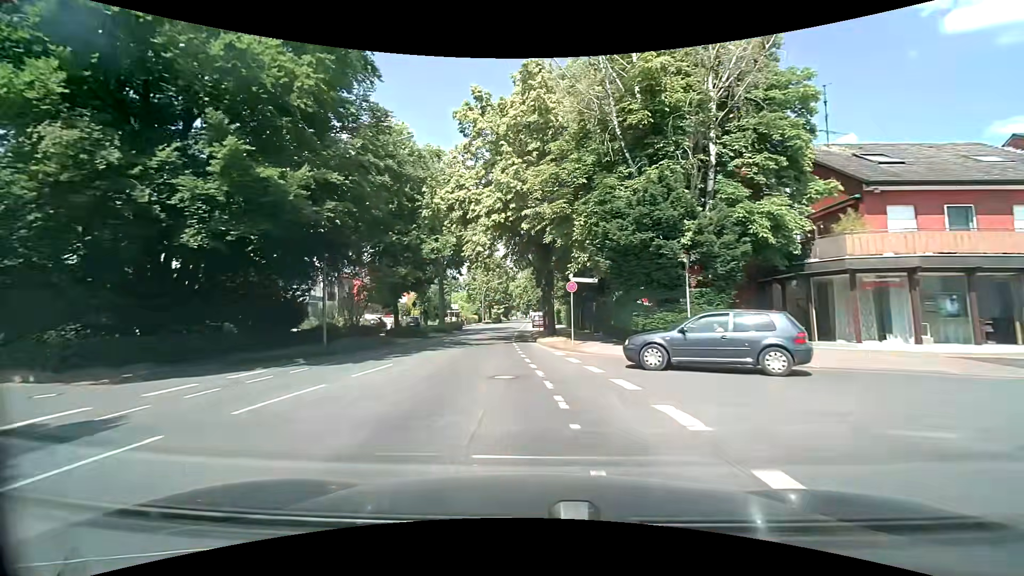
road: secondary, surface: asphalt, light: Day
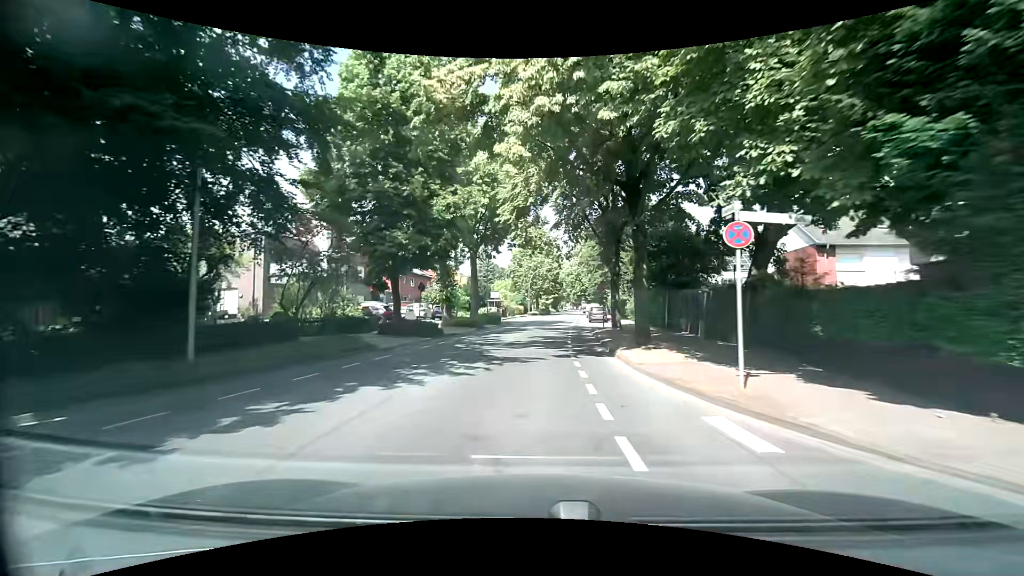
(-0.7, +12.5) m; -6°
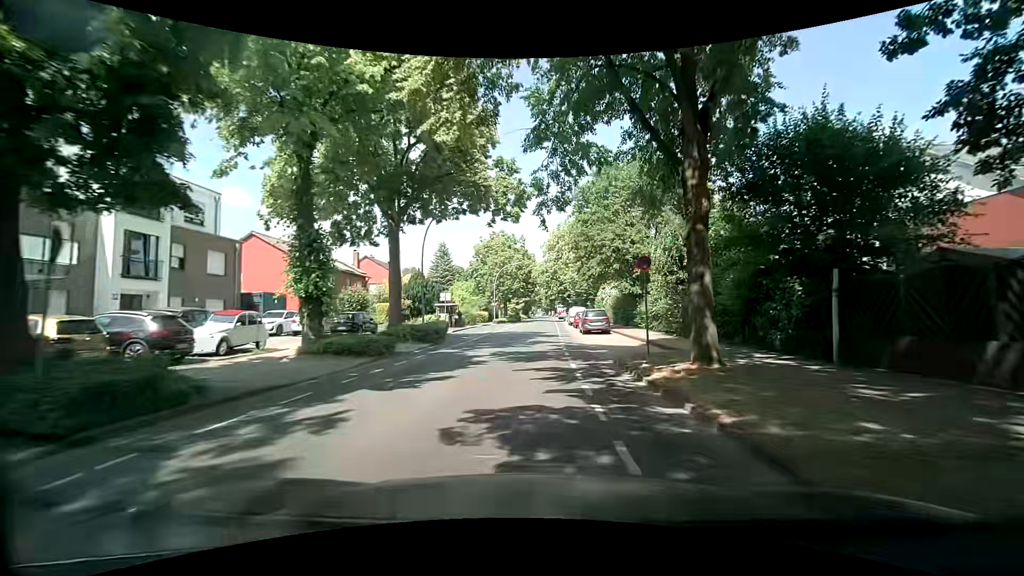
(+0.2, +18.1) m; +2°
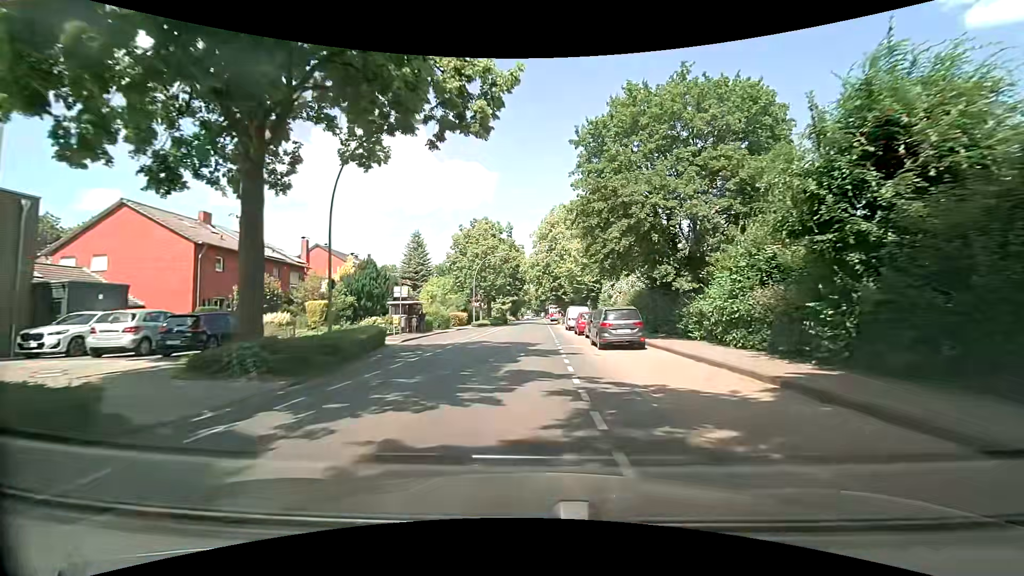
(+0.4, +13.0) m; +2°
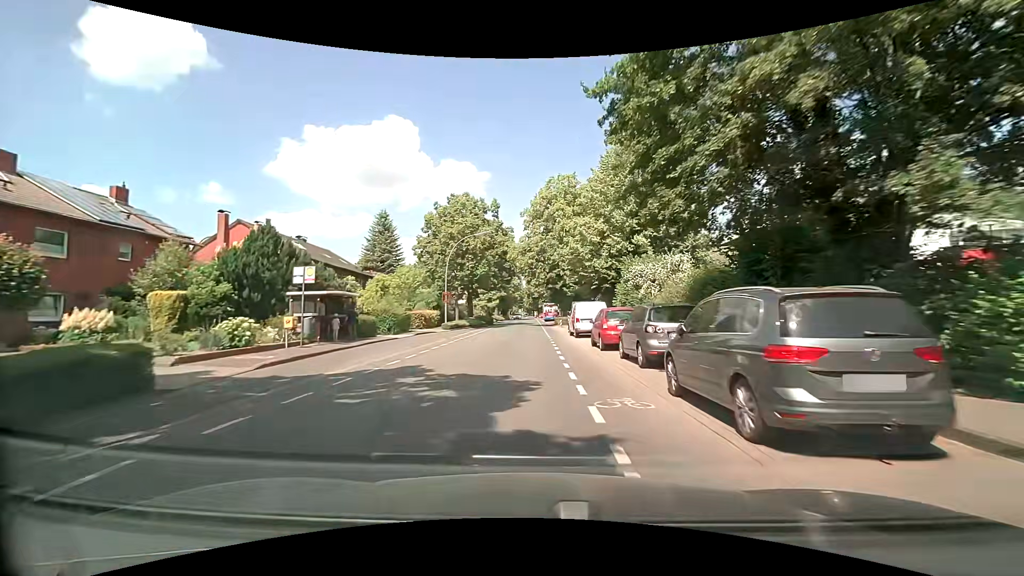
(+0.2, +14.2) m; +1°
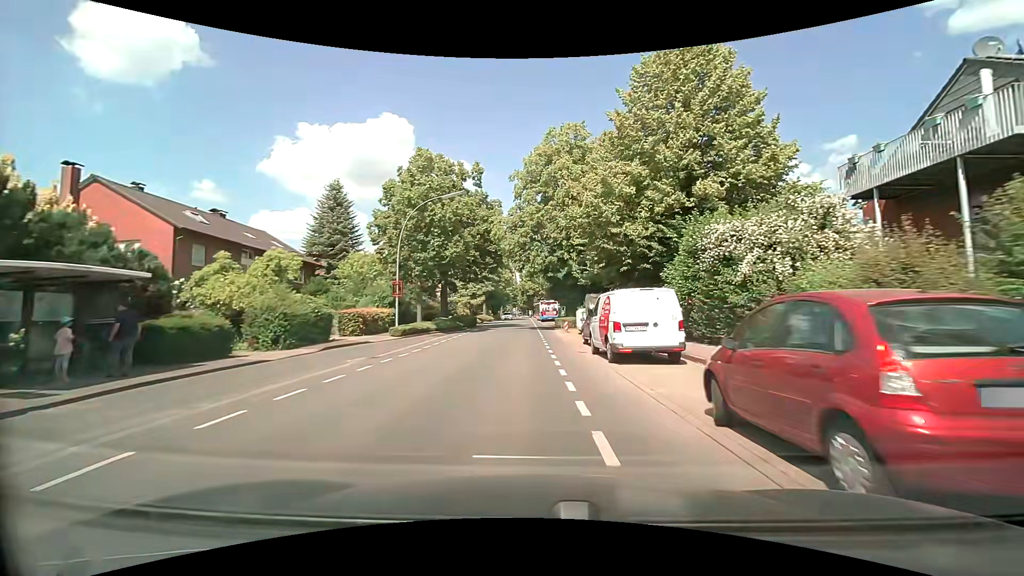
(+0.2, +14.3) m; +1°
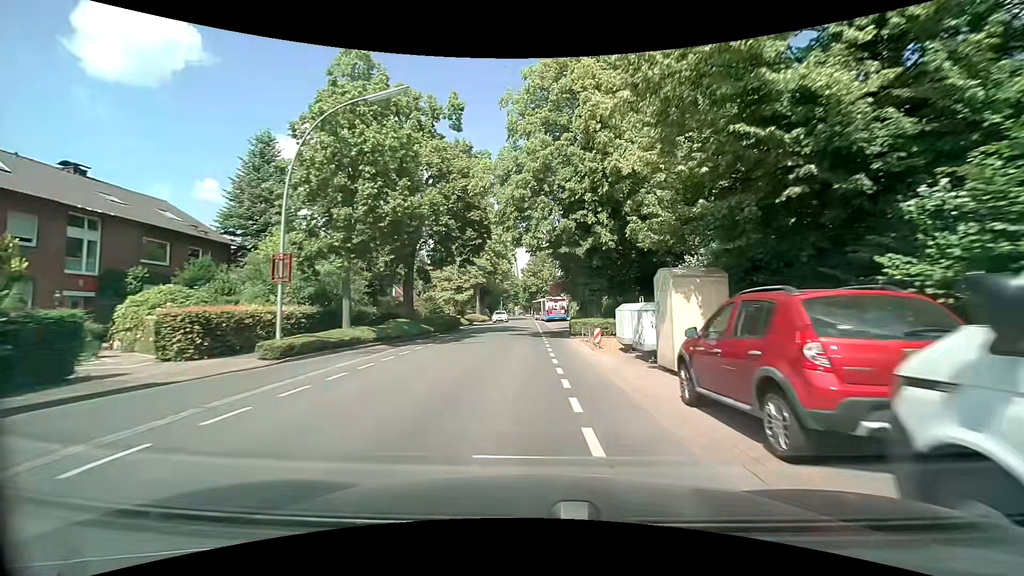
(-0.1, +14.2) m; -1°
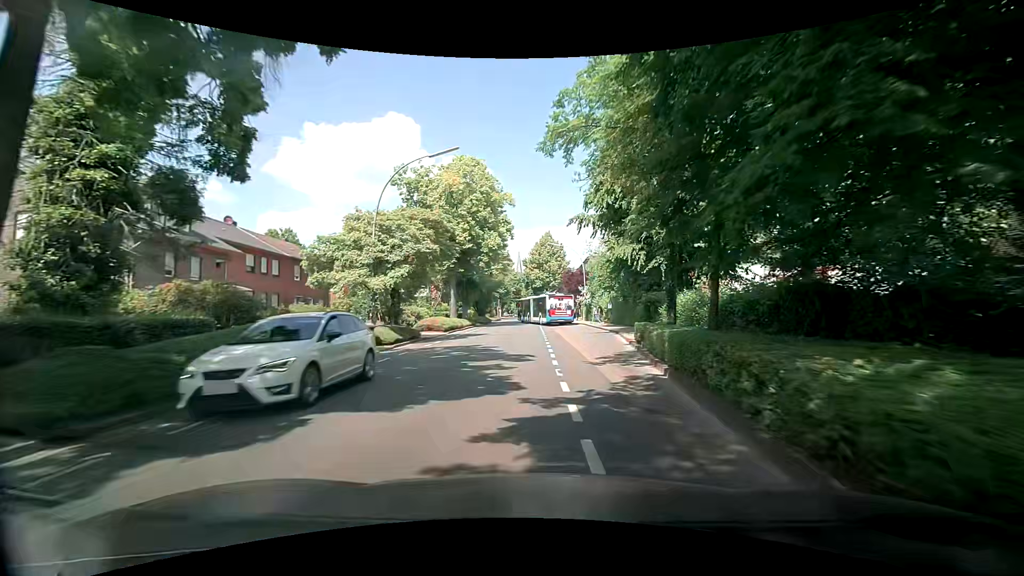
(-0.1, +25.2) m; -1°
(0, +10) (0, +20) (0, +30) (0, +40) (0, +50) (0, +60) (0, +70) (0, +80) (0, +90) (0, +100) m
